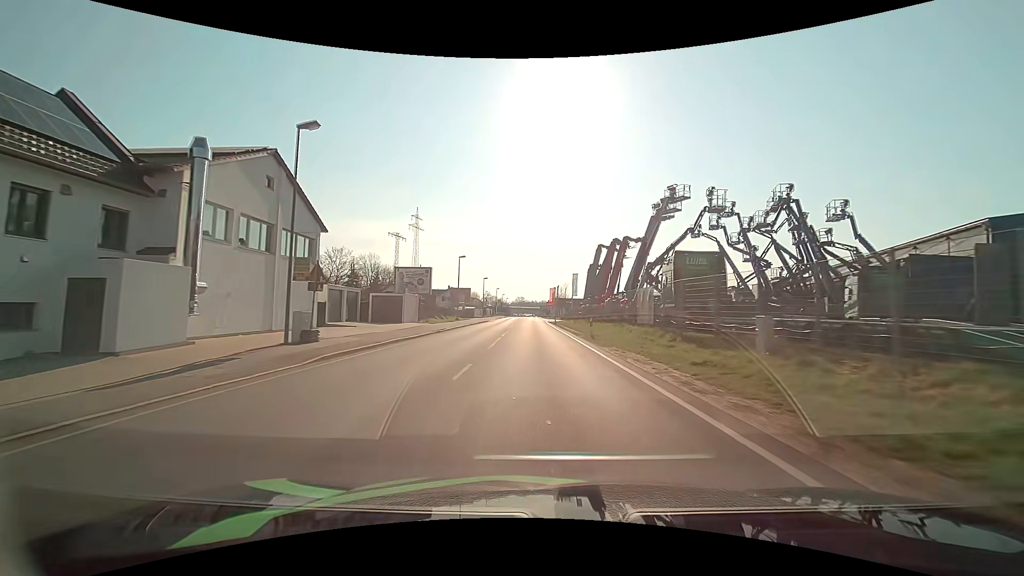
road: primary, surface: asphalt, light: Day
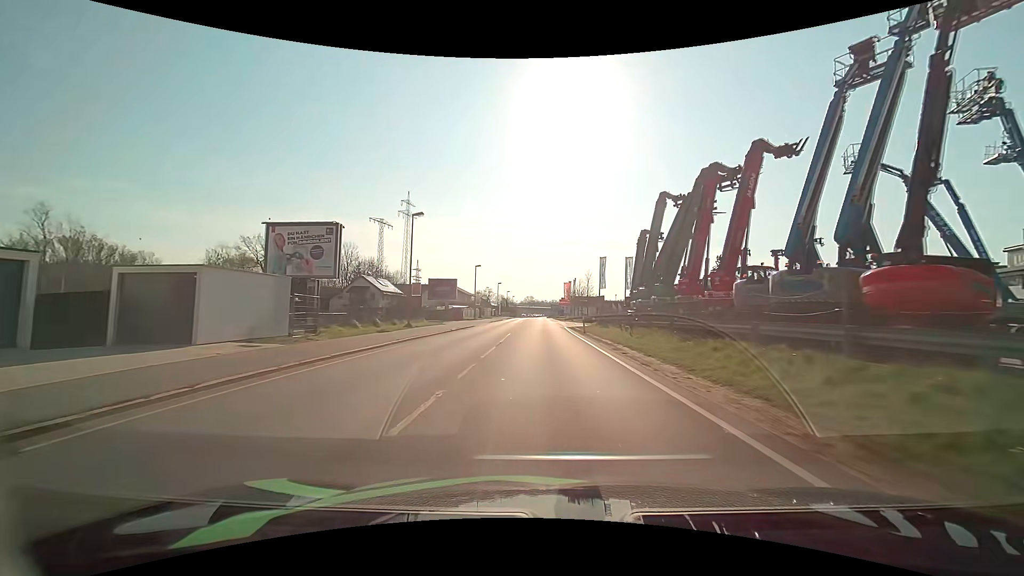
(-0.4, +26.9) m; -1°
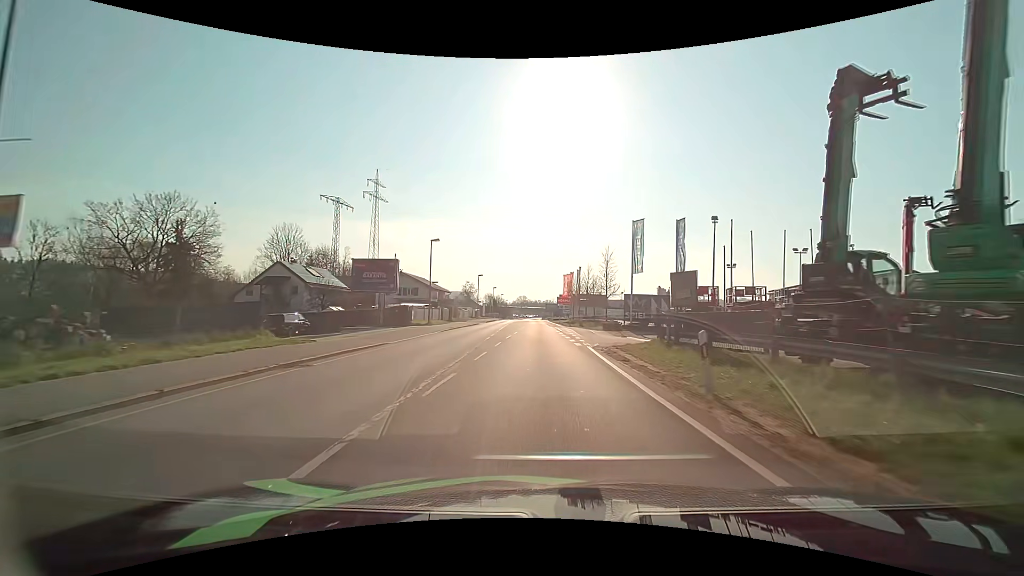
(+0.2, +26.2) m; +1°
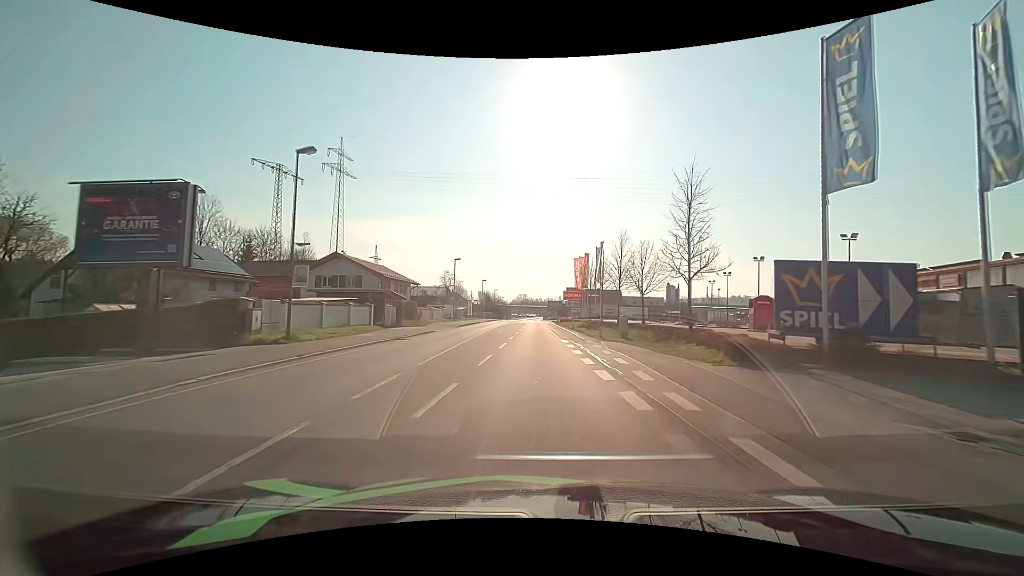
(0.0, +25.7) m; 0°
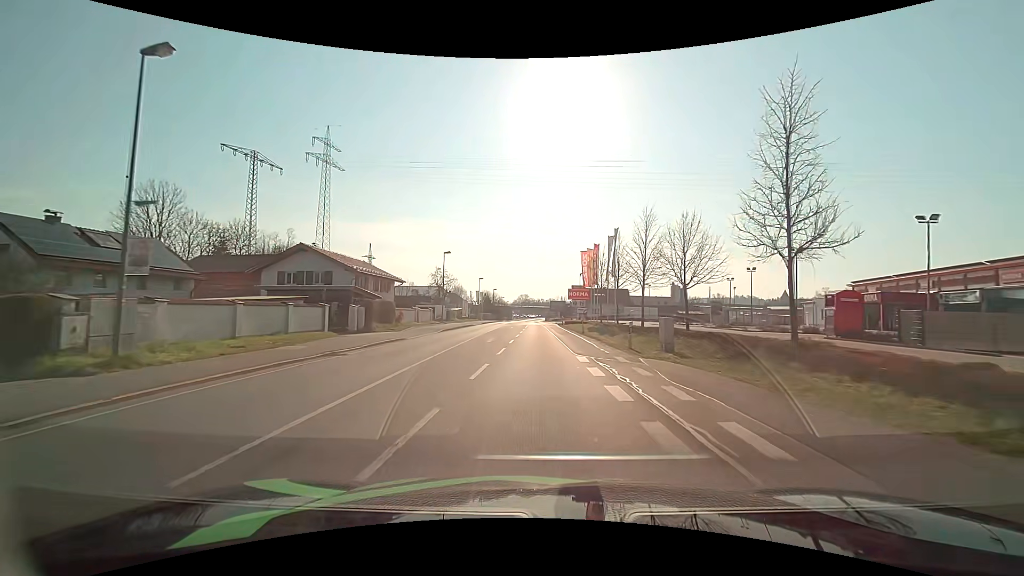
(0.0, +8.3) m; 0°
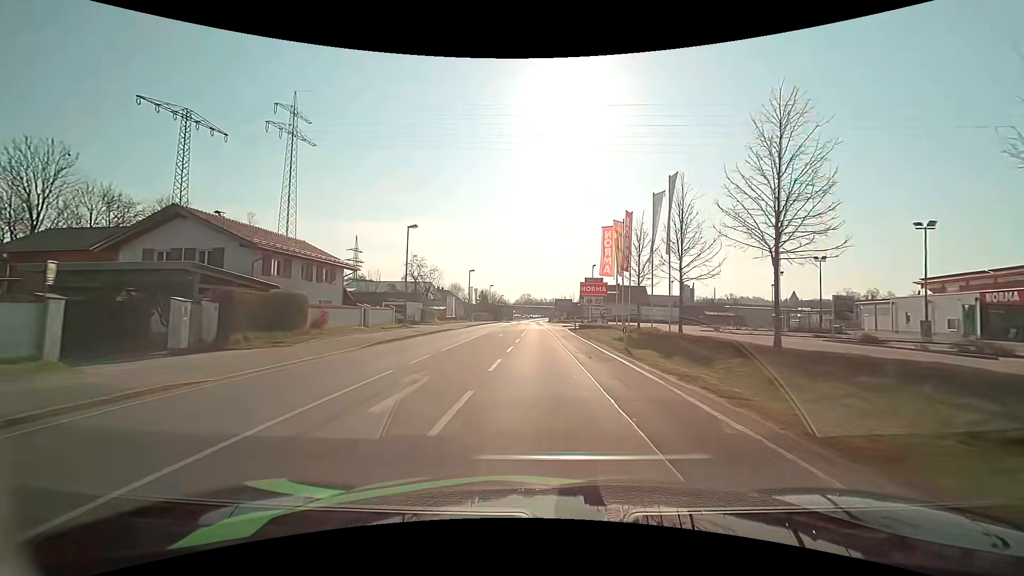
(-0.2, +16.5) m; -1°
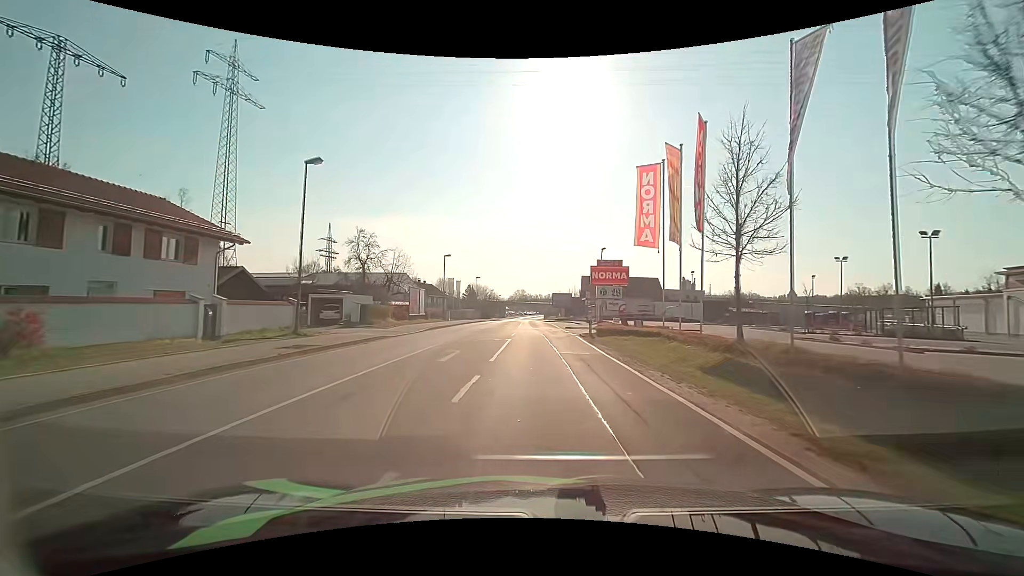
(+0.1, +16.3) m; +1°
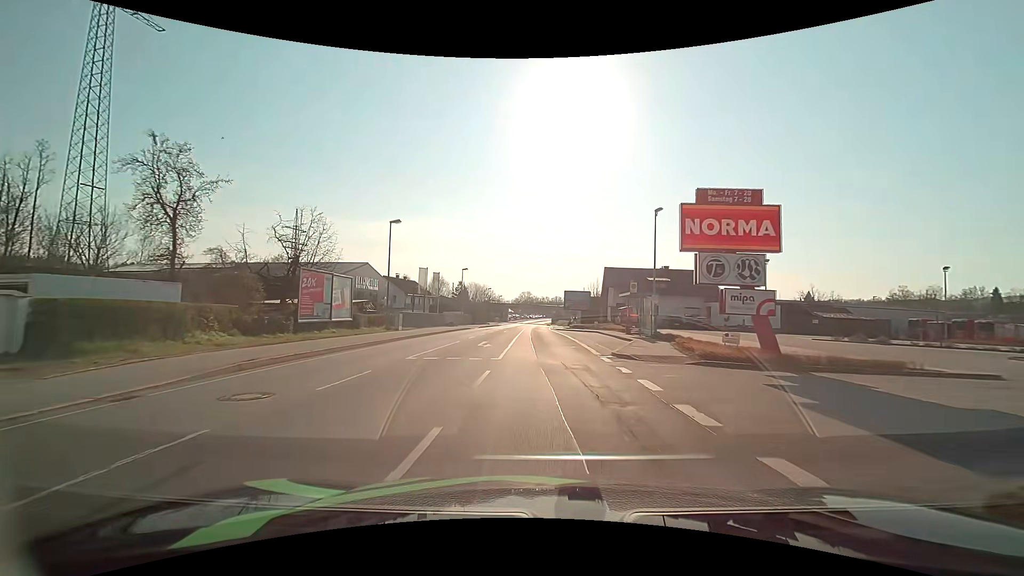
(-0.3, +24.0) m; -1°
(0, +10) (0, +20) (0, +30) (0, +40) (0, +50) (0, +60) (0, +70) (0, +80) (0, +90) (0, +100) m
